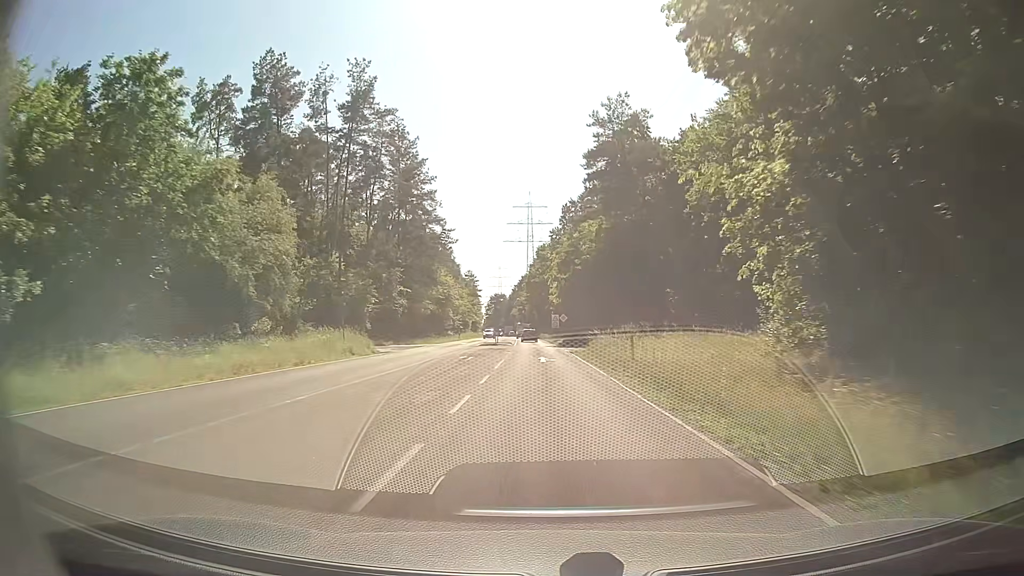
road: secondary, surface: asphalt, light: Day
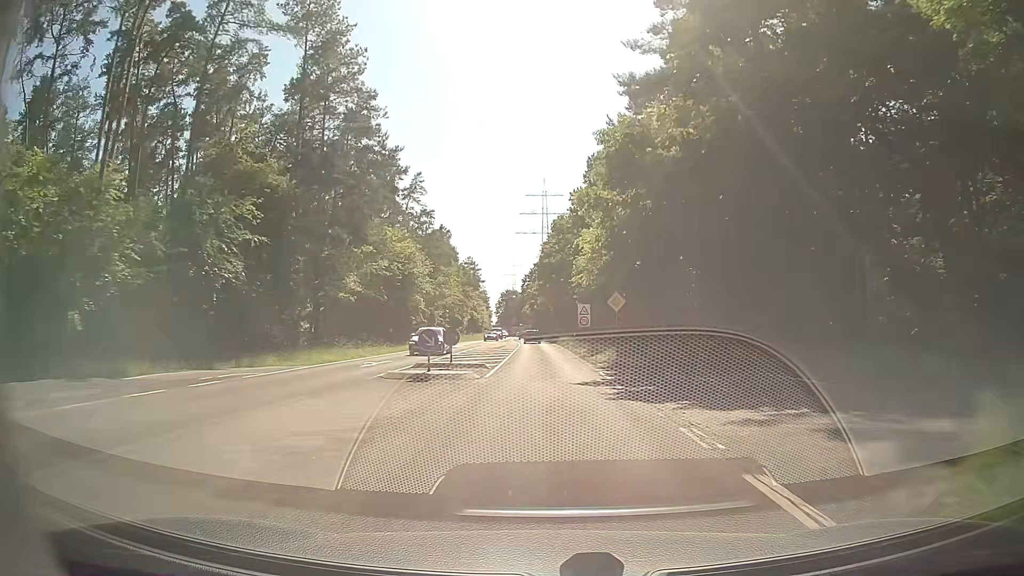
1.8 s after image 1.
(-0.4, +37.2) m; -1°
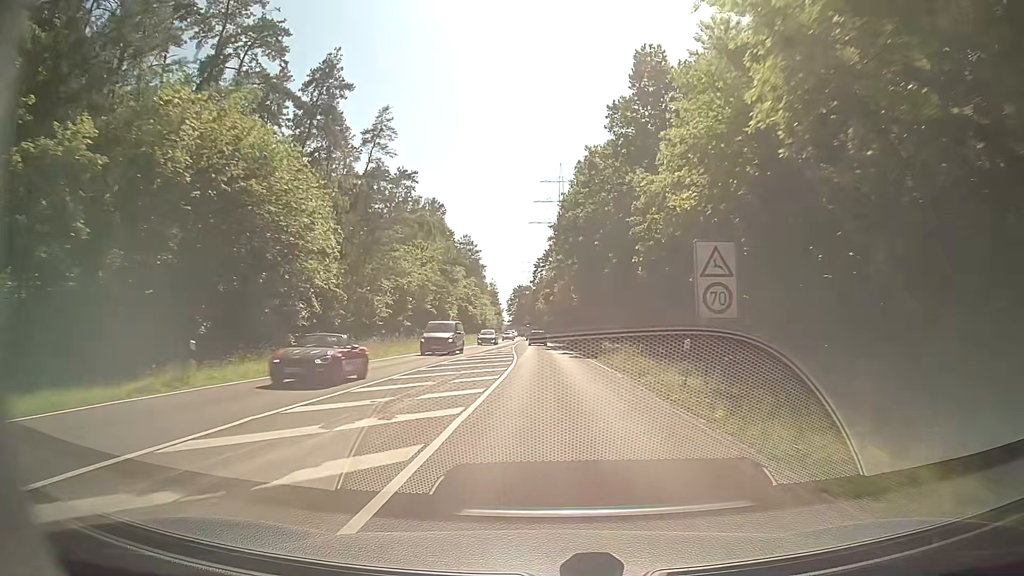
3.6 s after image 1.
(-0.6, +37.2) m; -1°
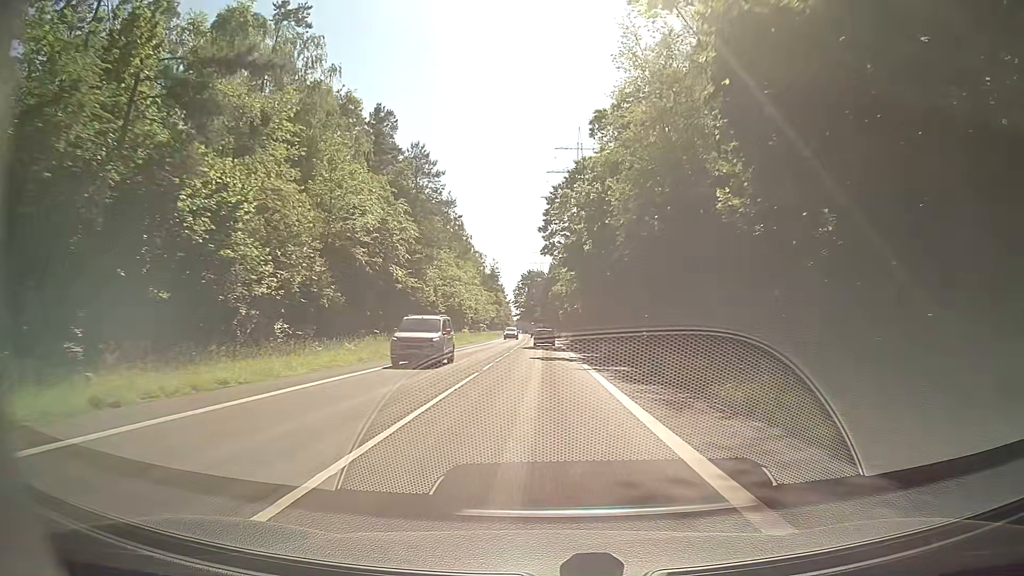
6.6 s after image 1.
(-1.3, +61.2) m; -1°
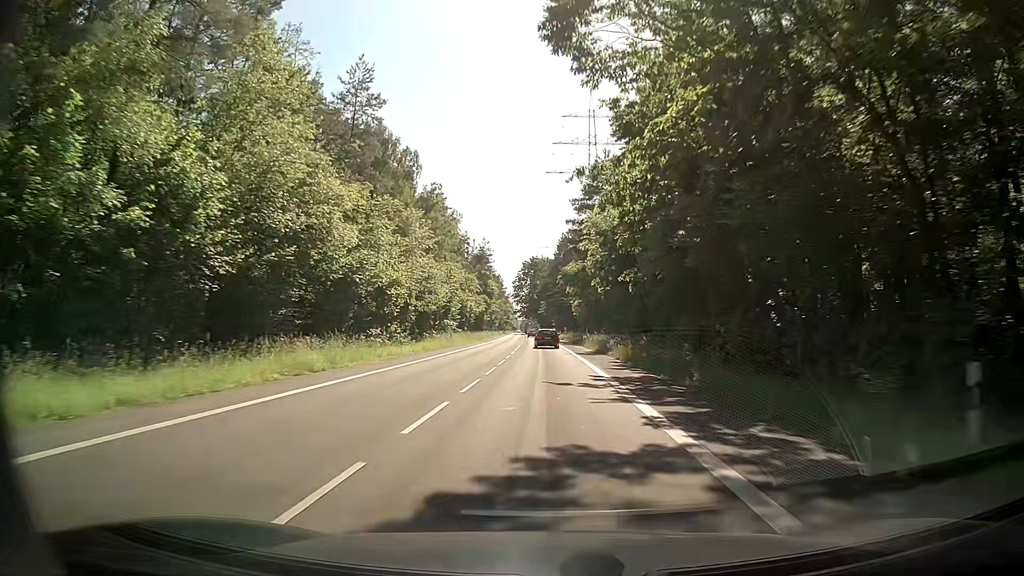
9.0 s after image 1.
(-0.2, +47.7) m; -1°
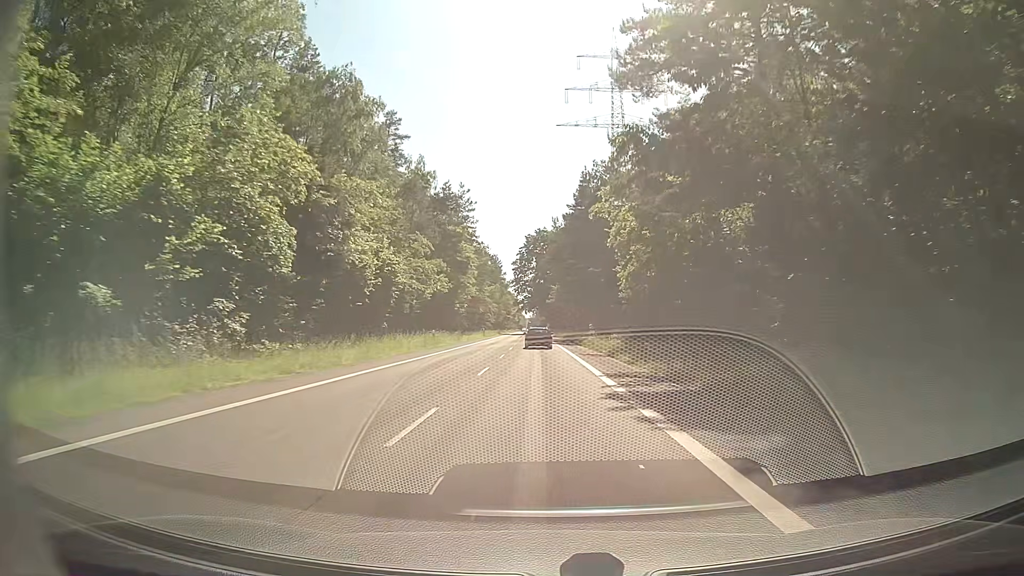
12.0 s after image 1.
(-0.4, +58.8) m; -1°
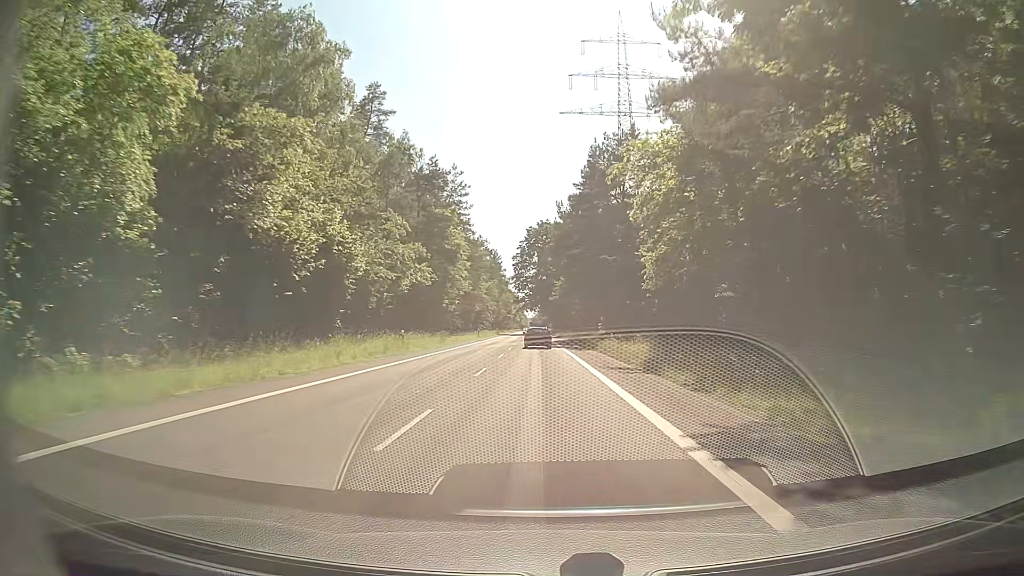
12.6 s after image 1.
(-0.1, +11.7) m; 0°
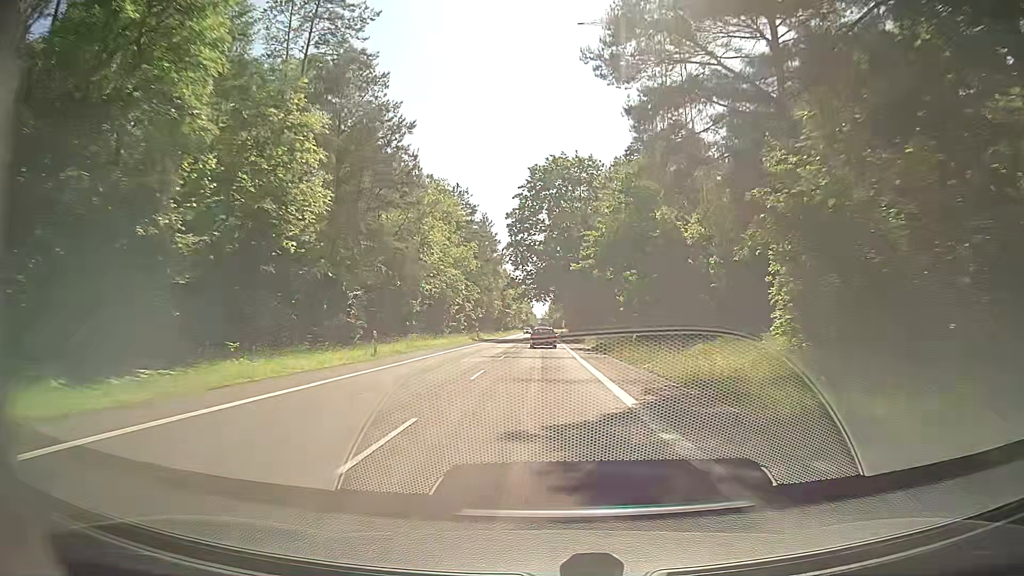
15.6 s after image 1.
(-0.5, +58.2) m; 0°
(0, +10) (0, +20) (0, +30) (0, +40) (-1, +50) (-1, +60) (-1, +70) (-1, +80) (-1, +90) (-1, +100) m
